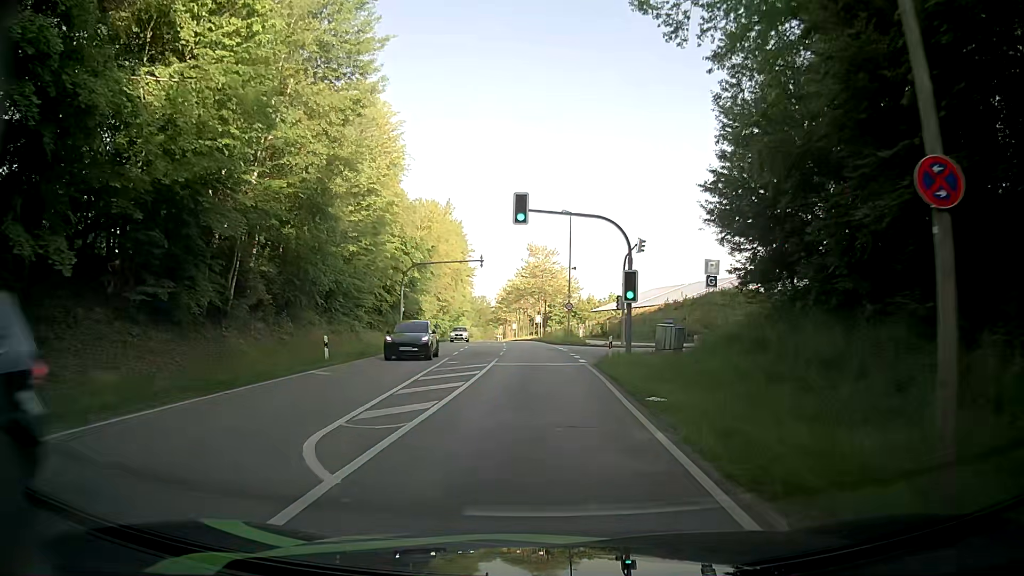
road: secondary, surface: asphalt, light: Day
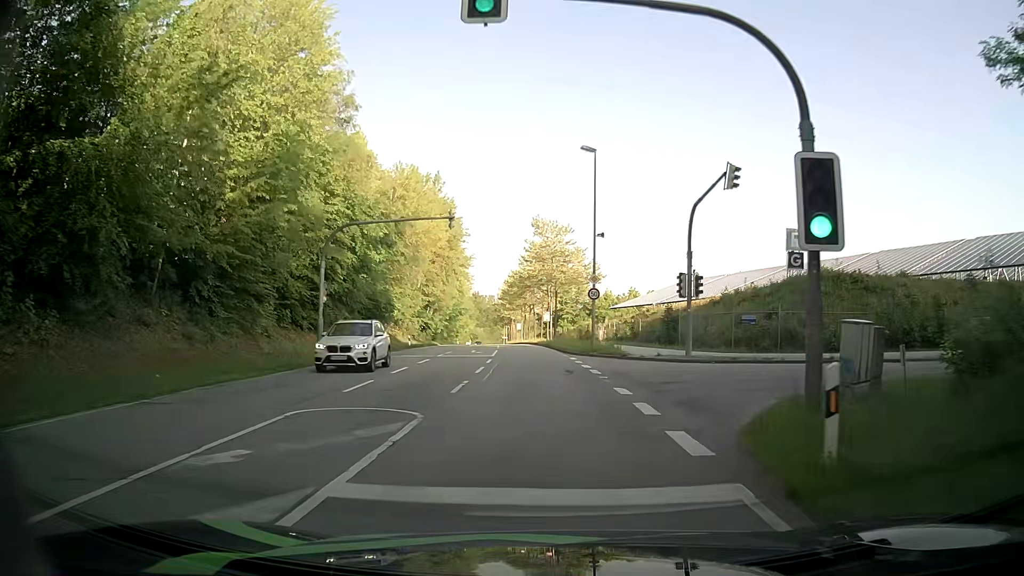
(0.0, +19.2) m; 0°
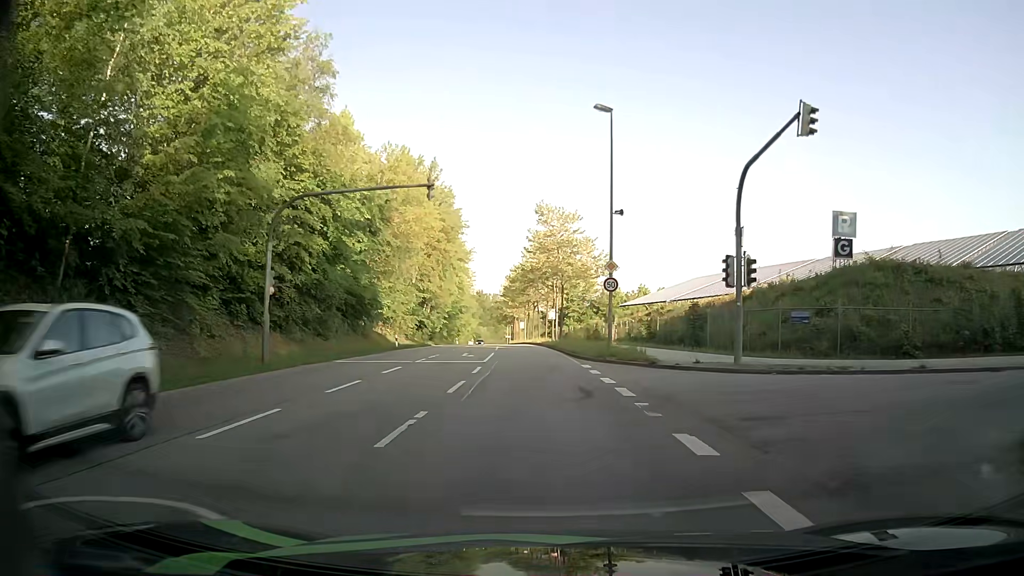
(-0.1, +6.5) m; -1°
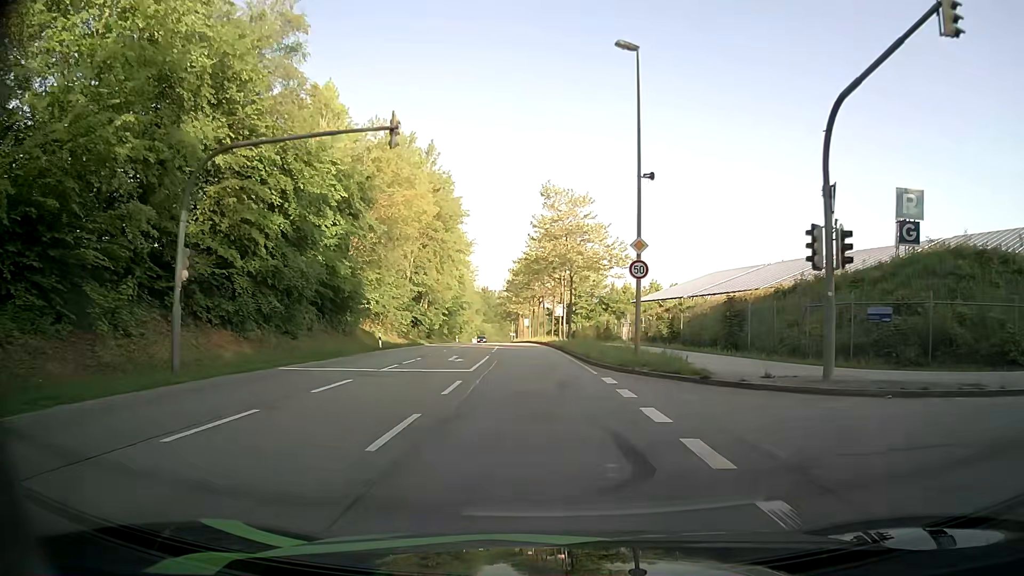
(0.0, +6.6) m; 0°
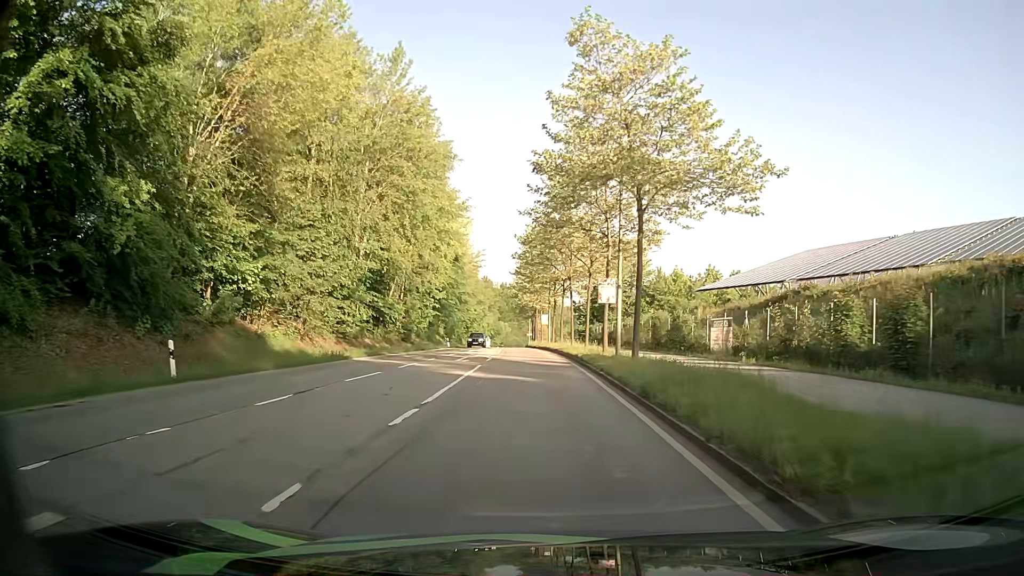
(-0.6, +26.6) m; -2°
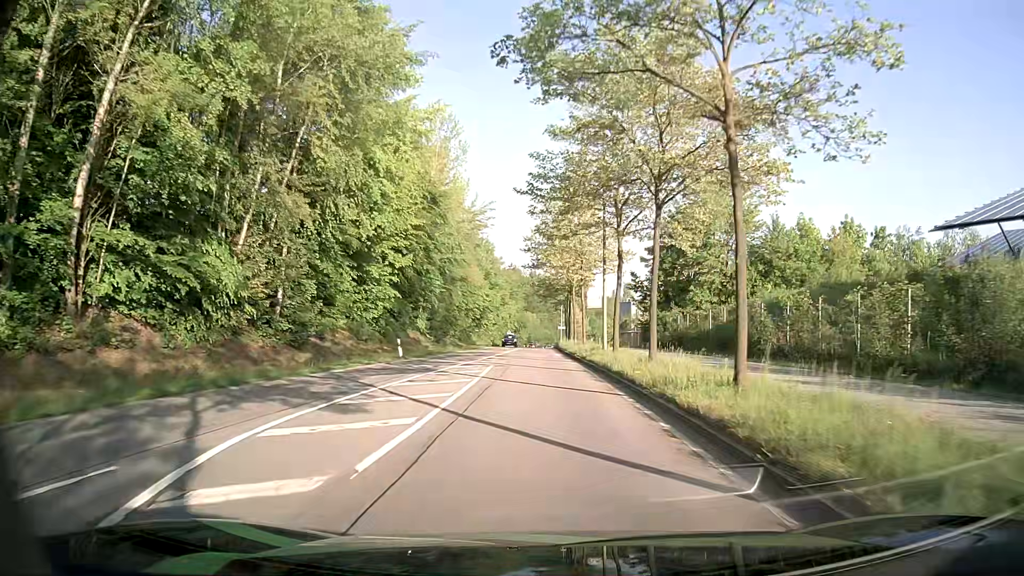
(-0.8, +34.2) m; -3°
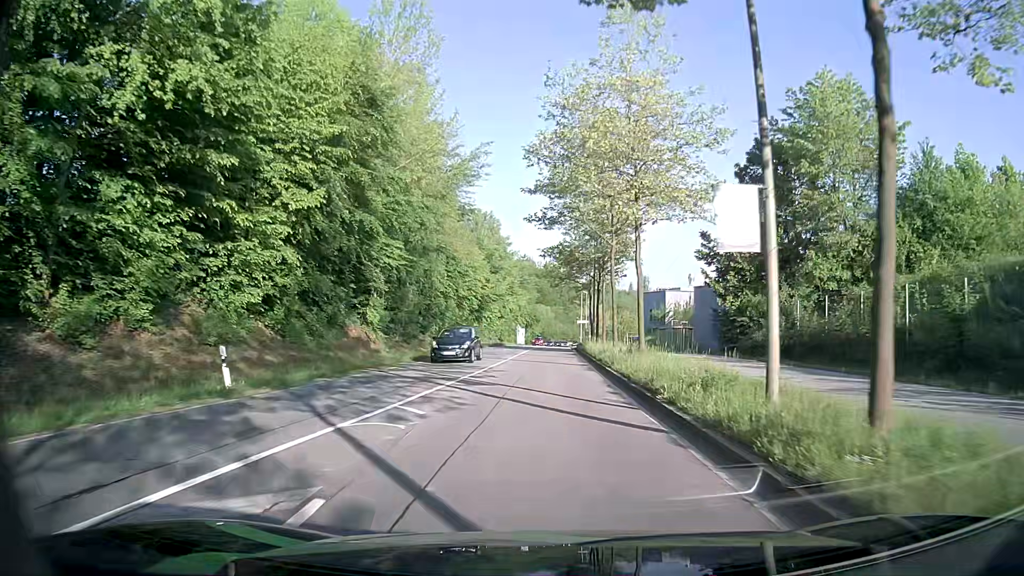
(-0.3, +20.5) m; -2°
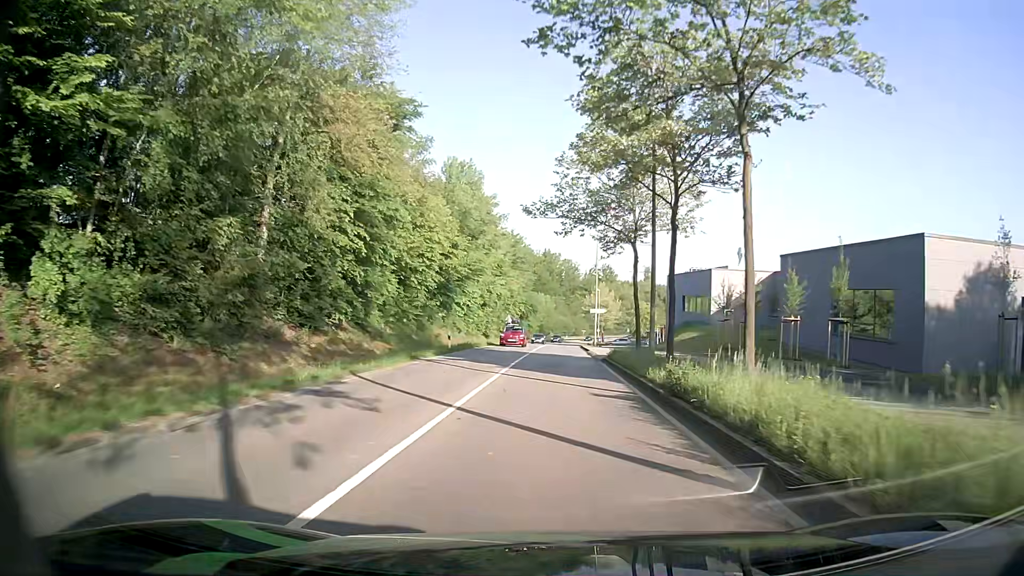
(+0.3, +27.0) m; +1°
(0, +10) (0, +20) (0, +30) (+1, +40) (+1, +50) (+1, +60) (+2, +70) (+2, +80) (+3, +90) (+5, +100) m
